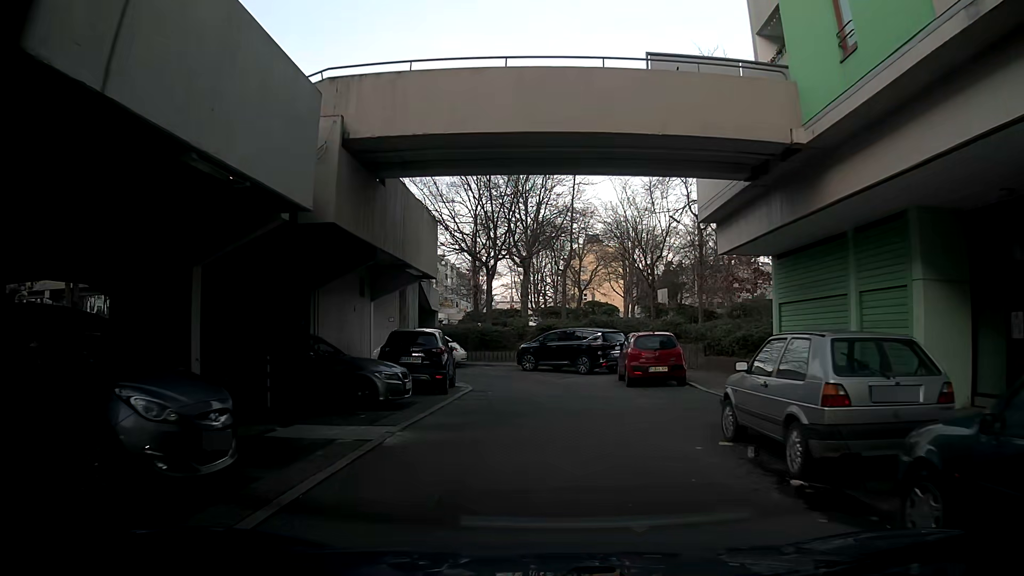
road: residential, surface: asphalt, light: Day
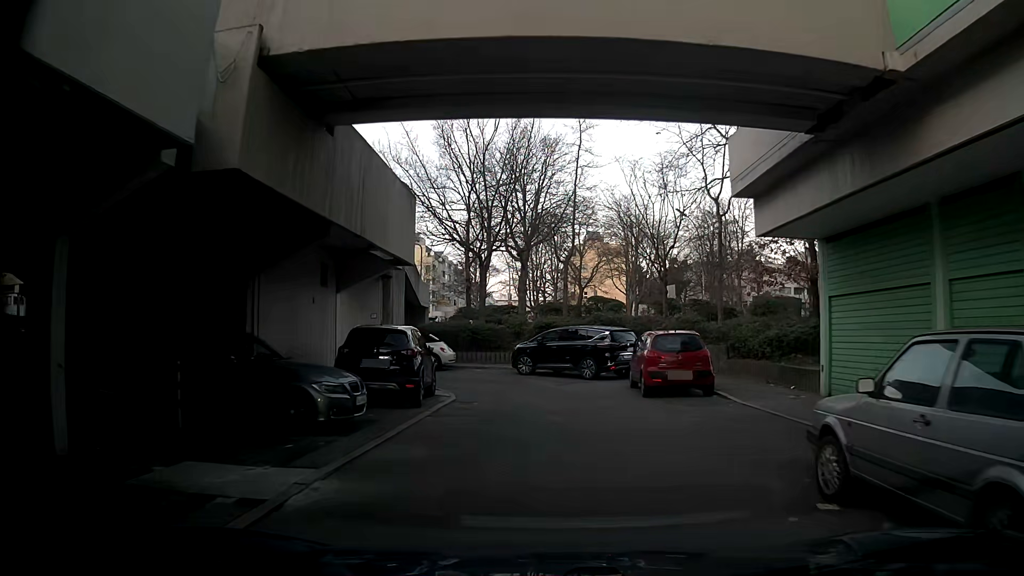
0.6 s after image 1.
(-0.1, +3.3) m; -2°
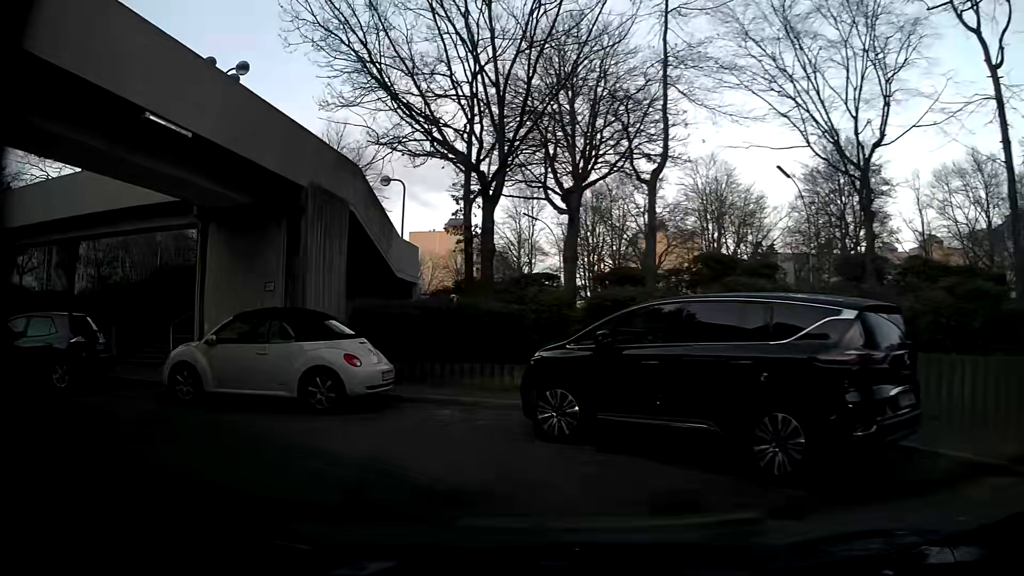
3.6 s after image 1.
(0.0, +15.3) m; -2°
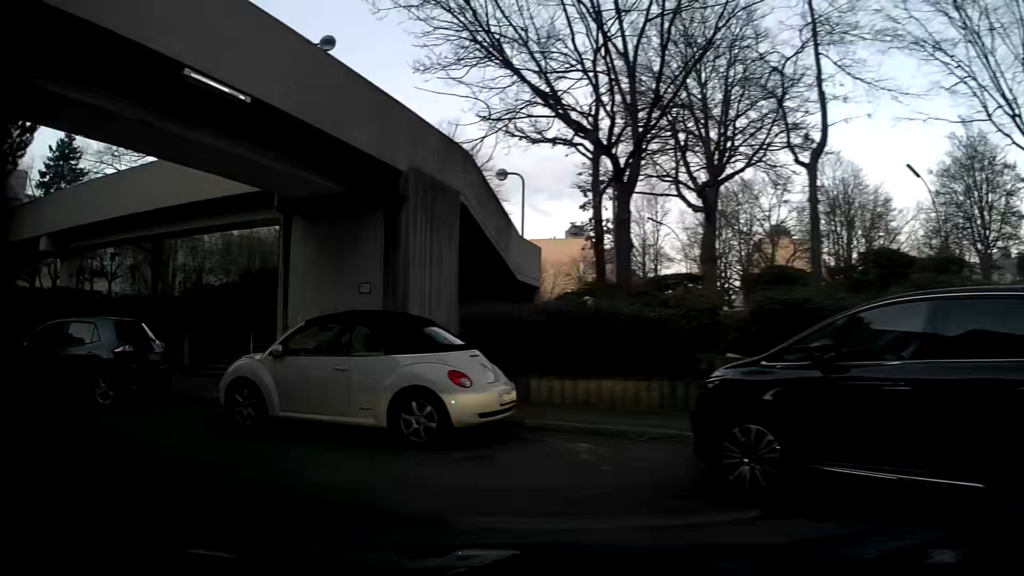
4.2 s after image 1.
(-0.2, +2.4) m; -9°
